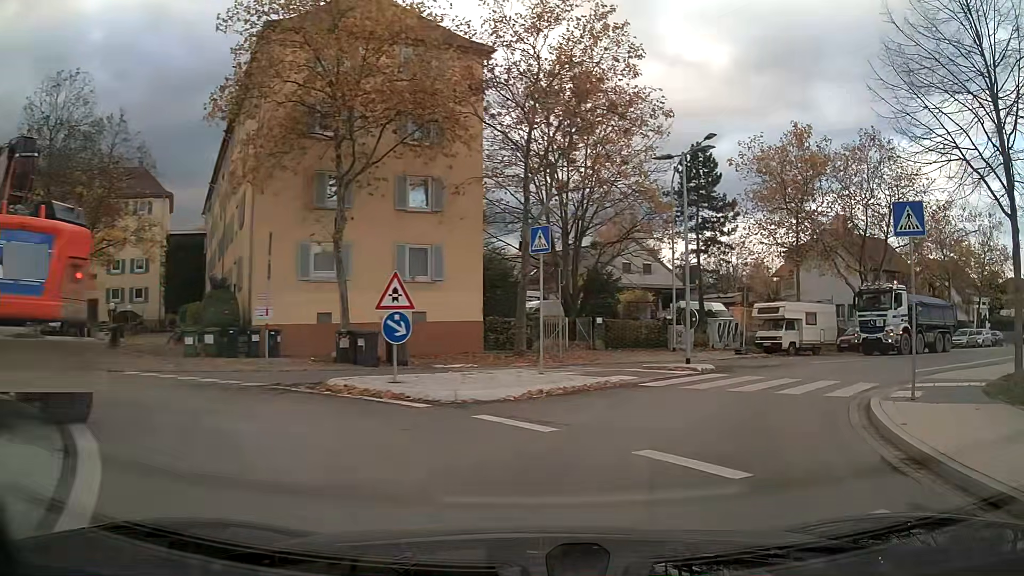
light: Day
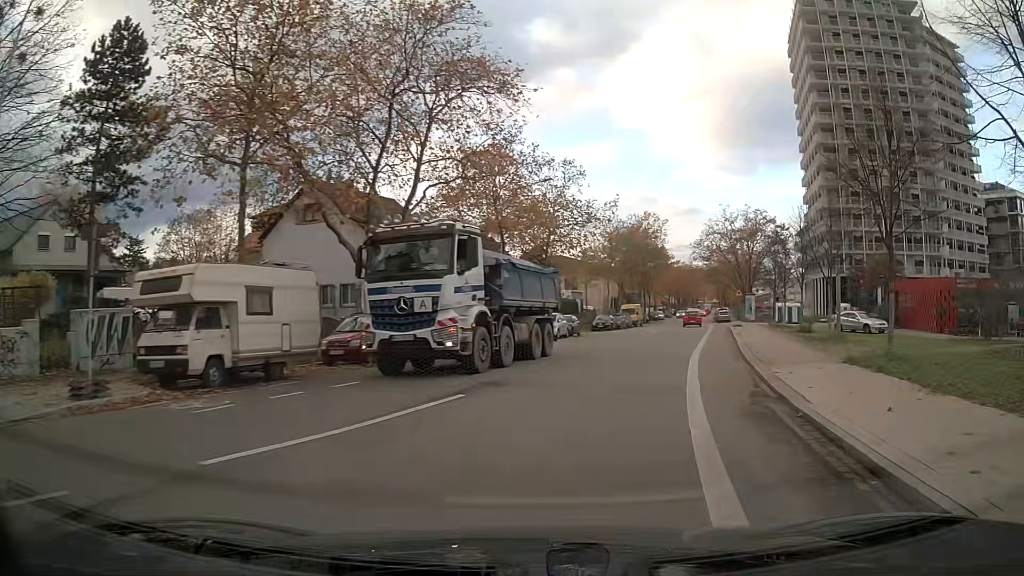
(+7.4, +17.2) m; +42°
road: tertiary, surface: asphalt
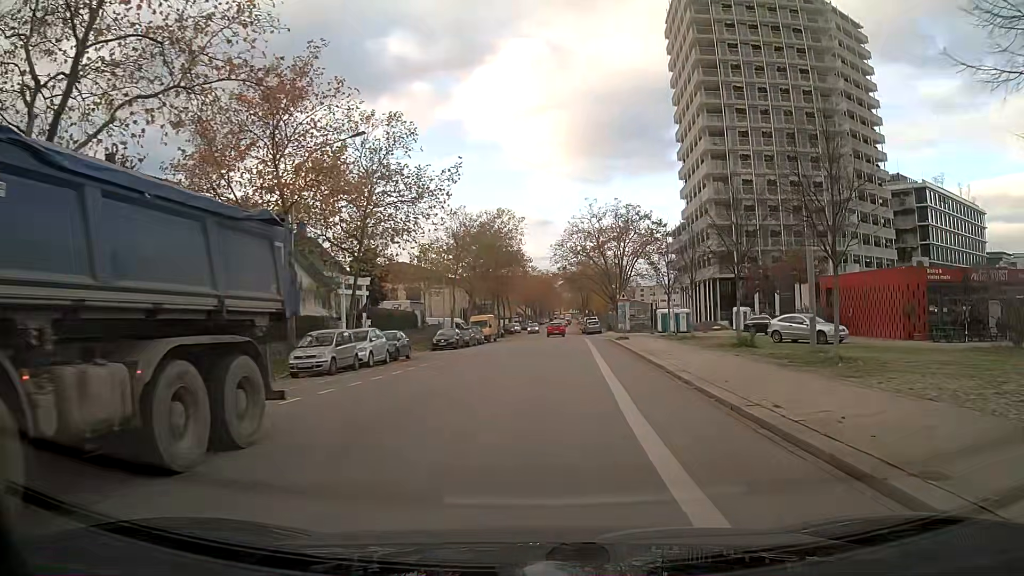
(+1.5, +13.6) m; +10°
